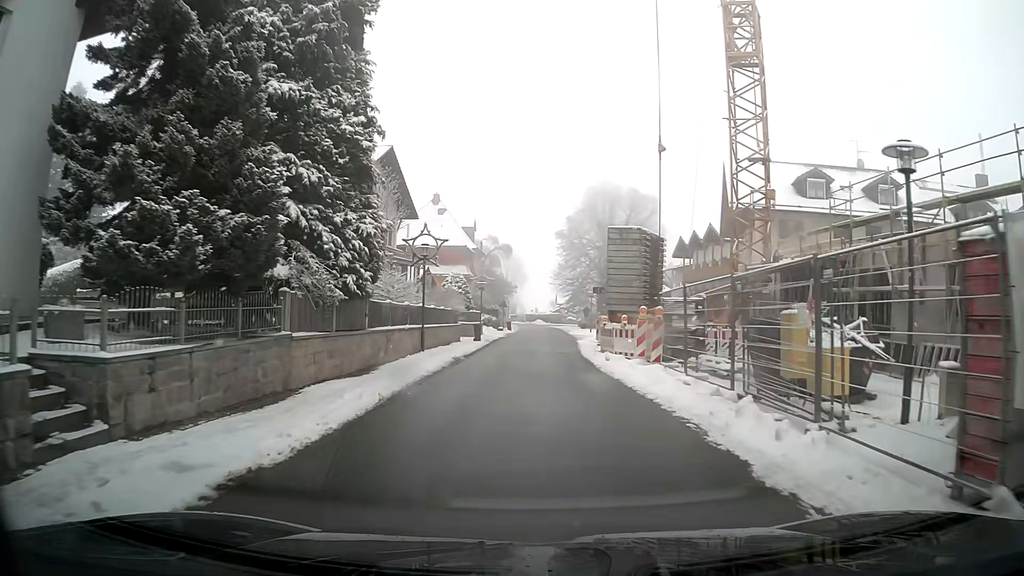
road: tertiary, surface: asphalt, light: Day
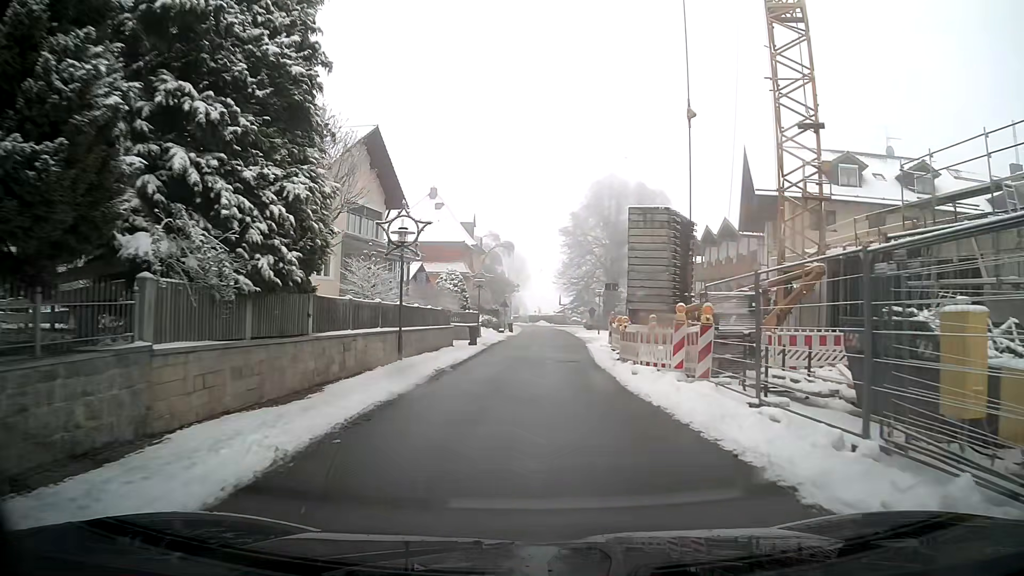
(0.0, +4.5) m; 0°
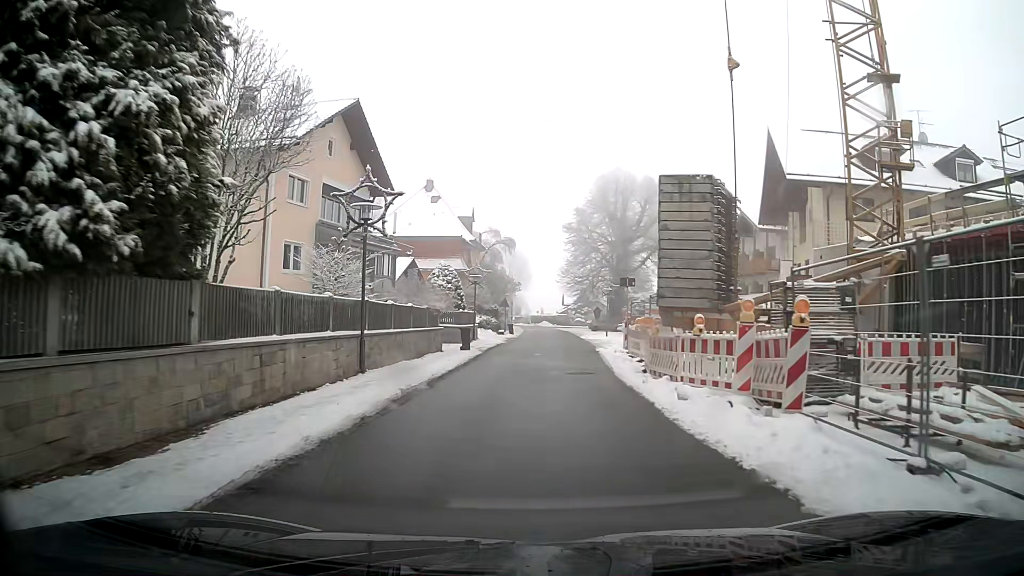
(0.0, +4.5) m; 0°
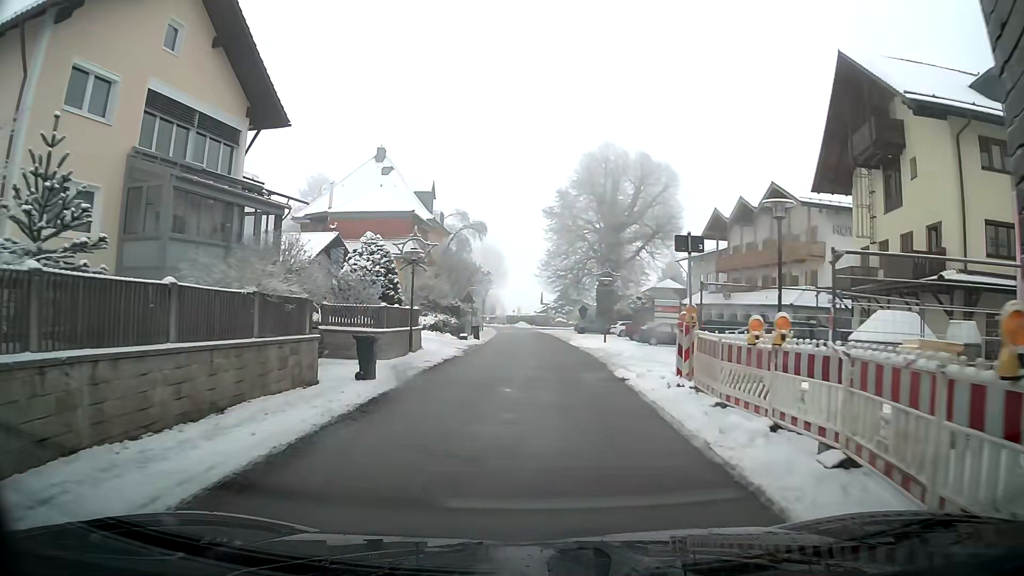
(+0.1, +13.5) m; +2°
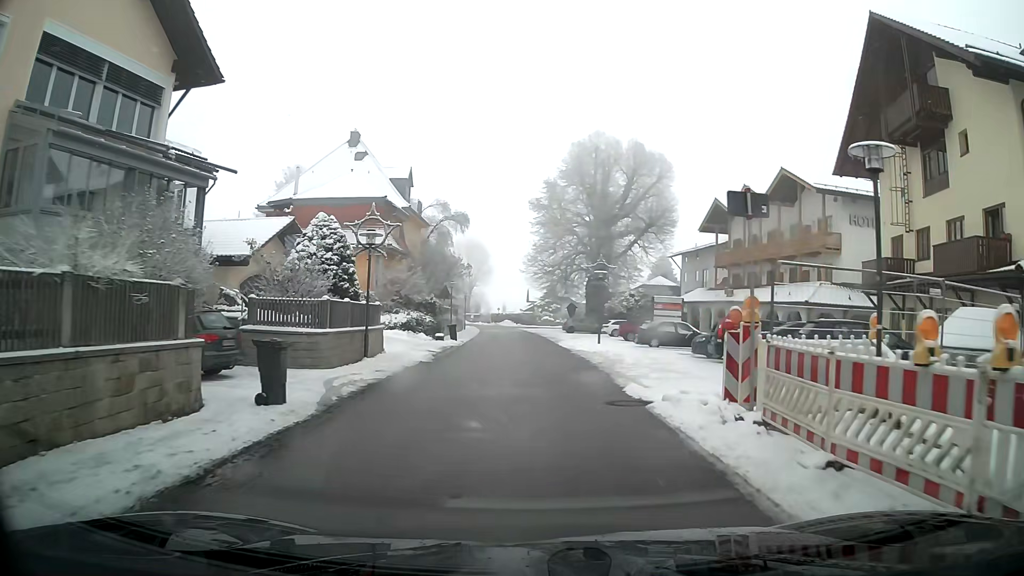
(0.0, +4.5) m; +1°
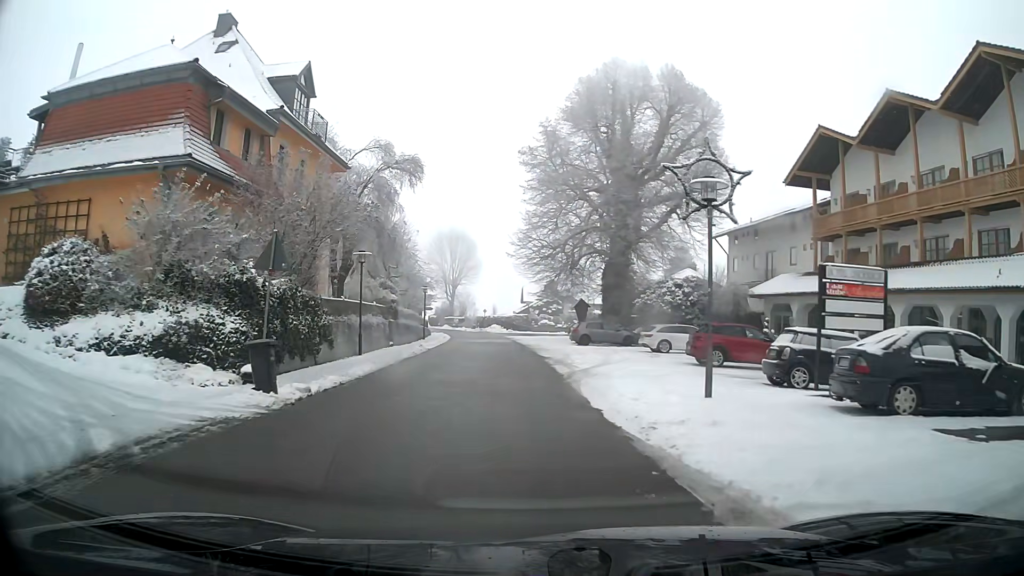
(+0.3, +23.3) m; 0°
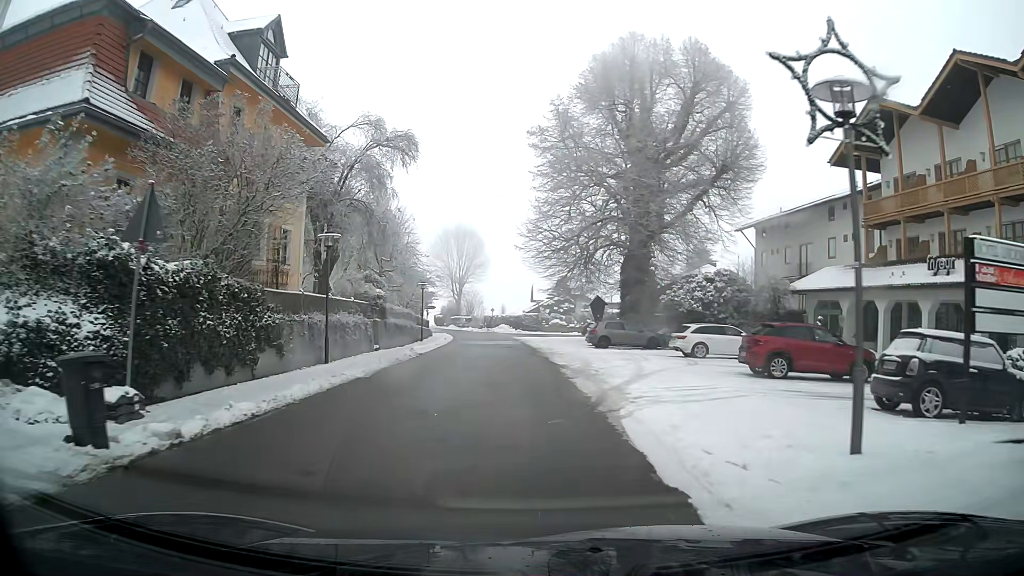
(0.0, +5.3) m; -1°
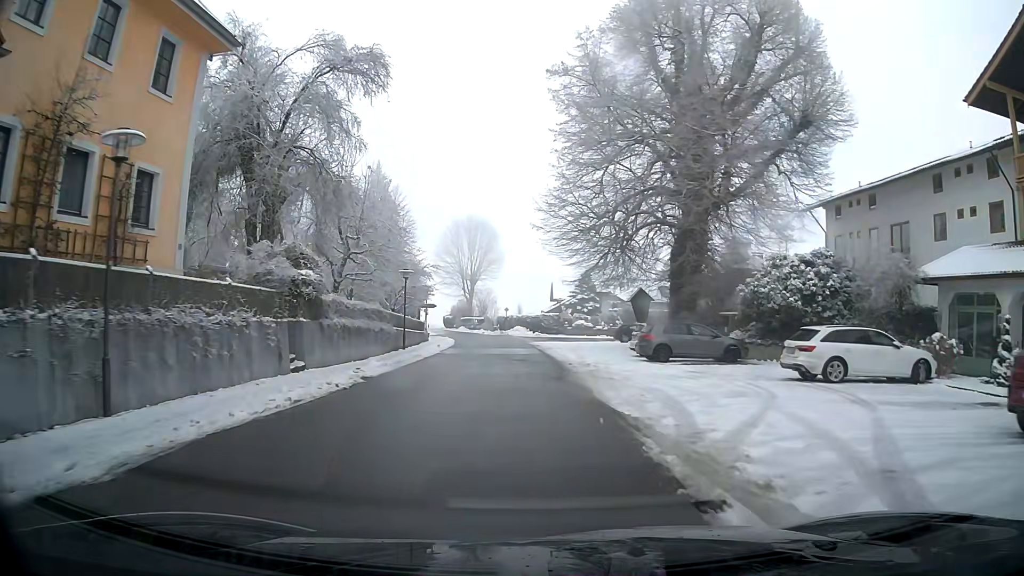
(-0.2, +11.6) m; -2°
(0, +10) (0, +20) (-1, +30) (-1, +40) (-2, +50) (-4, +60) (-6, +70) (-8, +79) (-11, +89) (-14, +98) m
